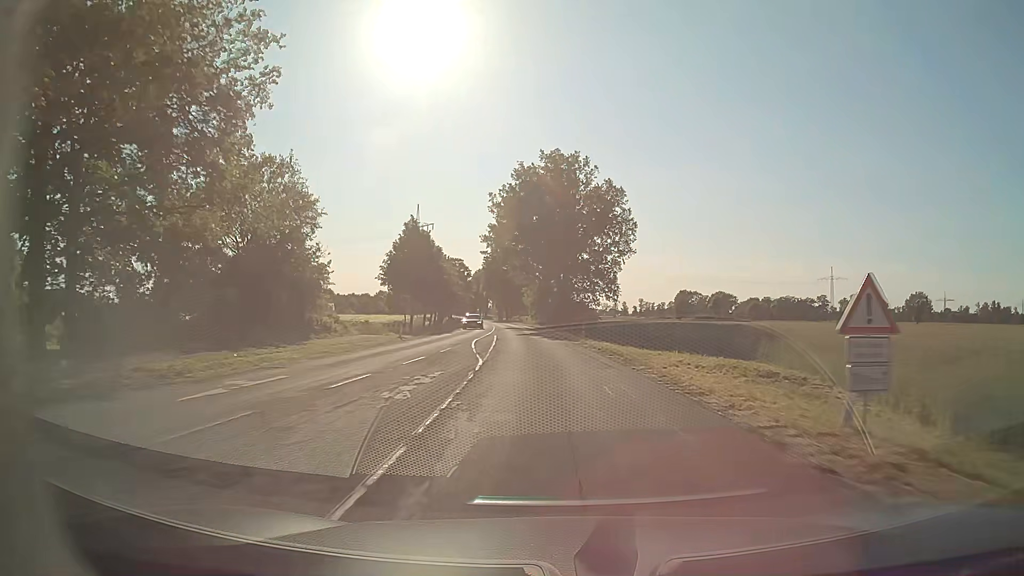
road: secondary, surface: asphalt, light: Day
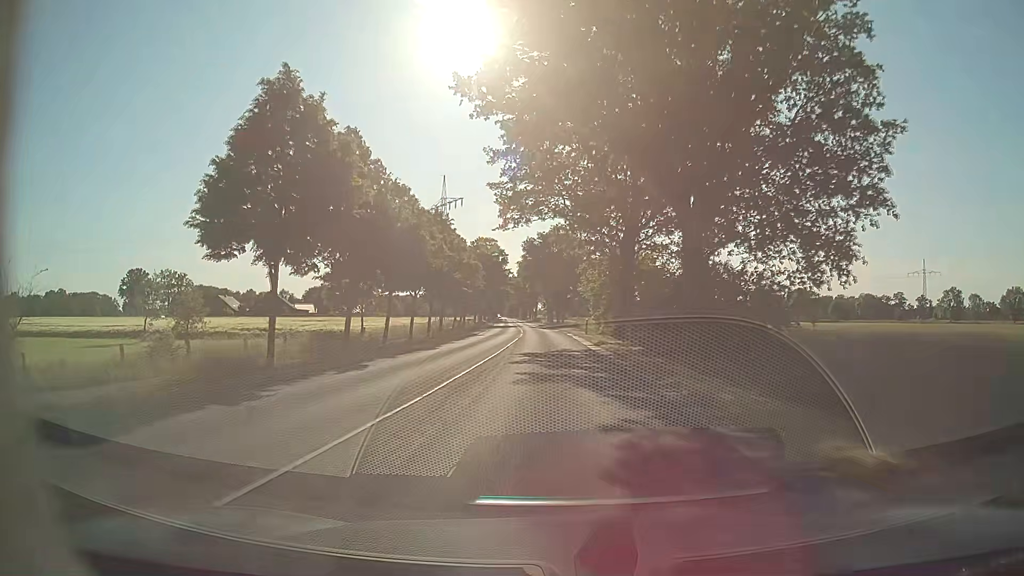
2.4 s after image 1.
(-1.9, +43.3) m; -5°
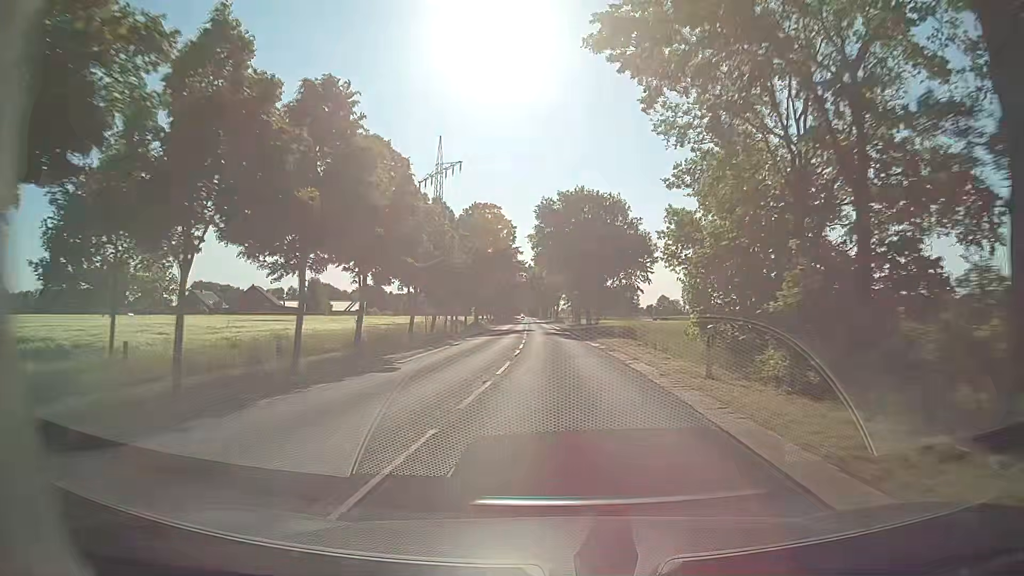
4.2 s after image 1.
(-0.5, +32.9) m; -2°
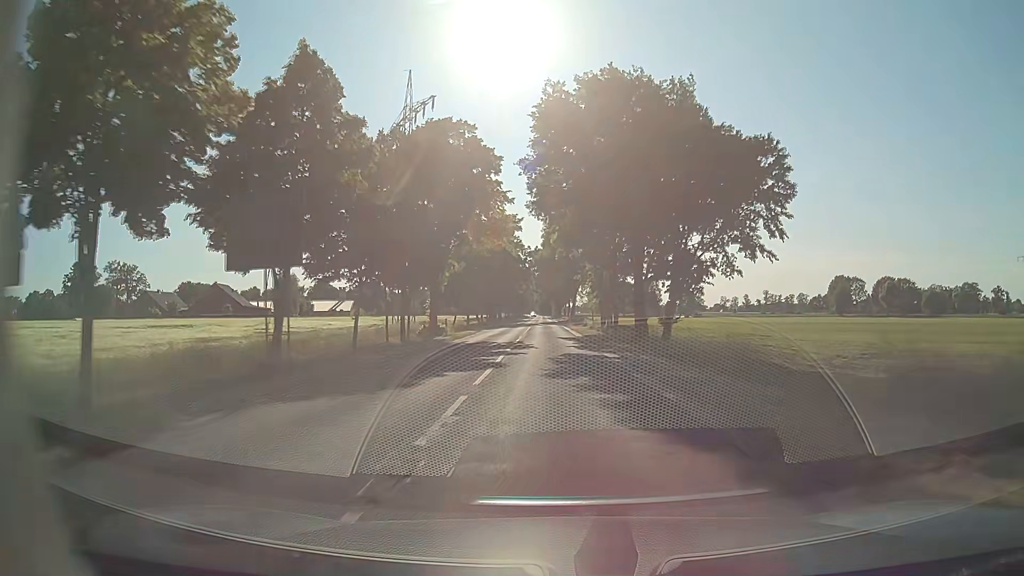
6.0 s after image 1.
(-0.3, +33.2) m; -1°
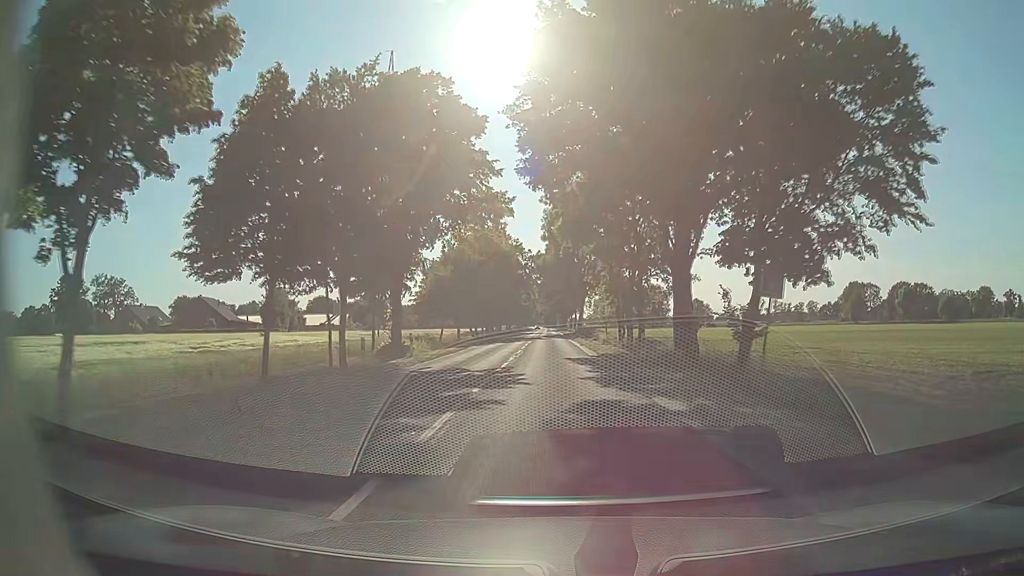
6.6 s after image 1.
(-0.1, +11.1) m; -1°
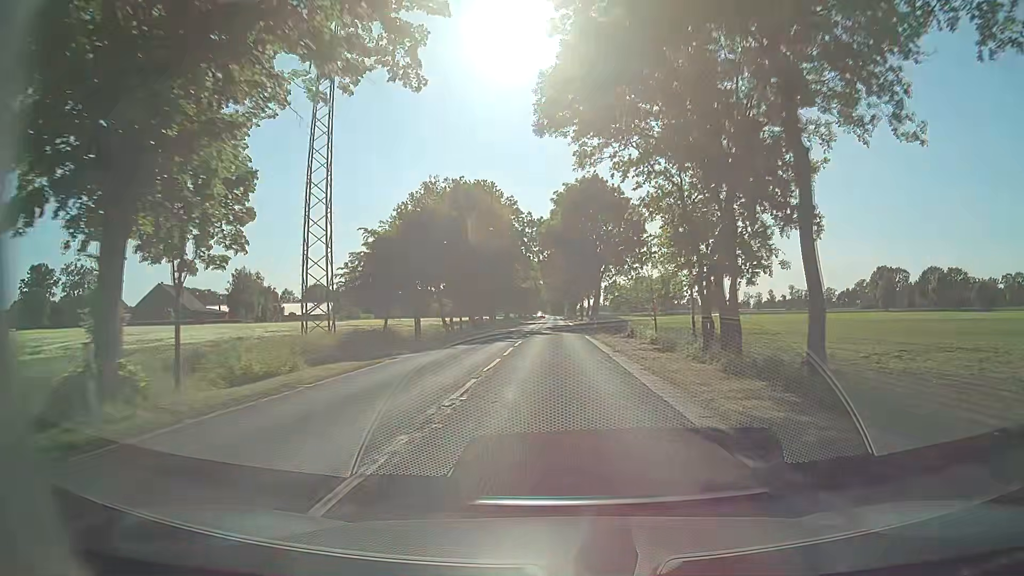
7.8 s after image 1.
(-0.1, +22.2) m; 0°
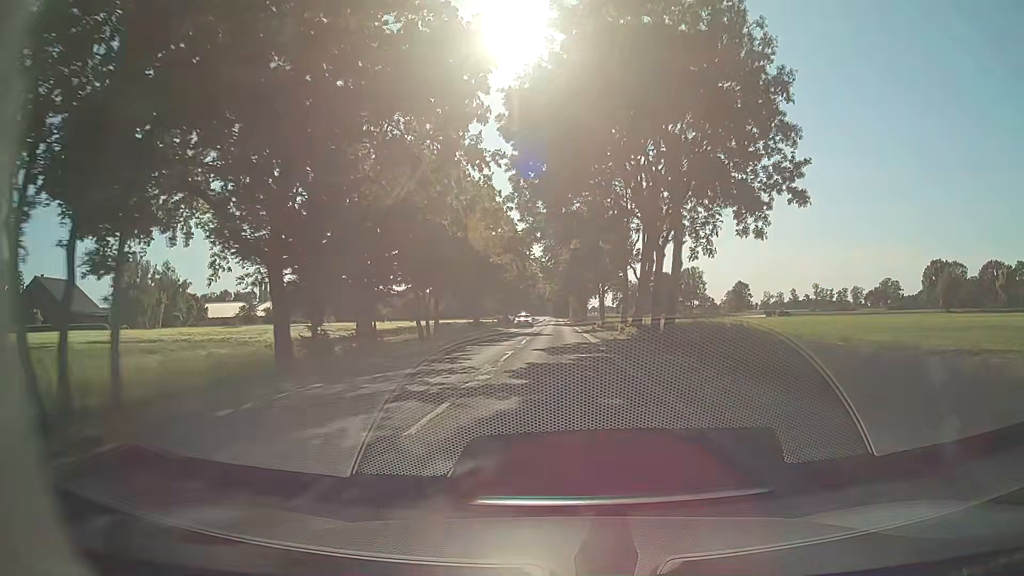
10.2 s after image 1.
(-0.1, +44.3) m; 0°
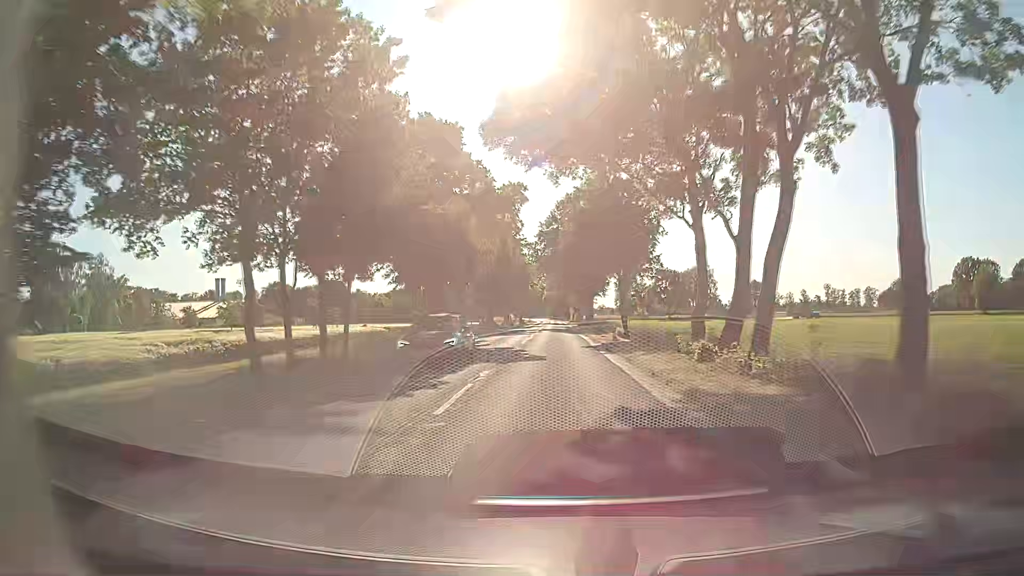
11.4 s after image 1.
(0.0, +22.2) m; 0°
(0, +10) (0, +20) (0, +30) (0, +40) (0, +50) (0, +60) (-1, +70) (-1, +80) (-1, +90) (-1, +100) m
